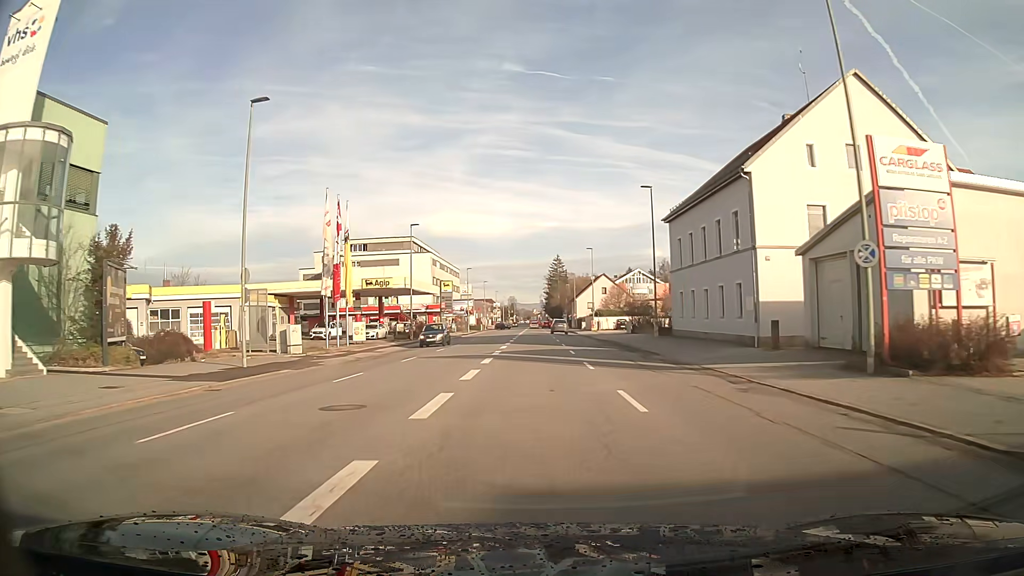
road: tertiary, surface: asphalt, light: Day
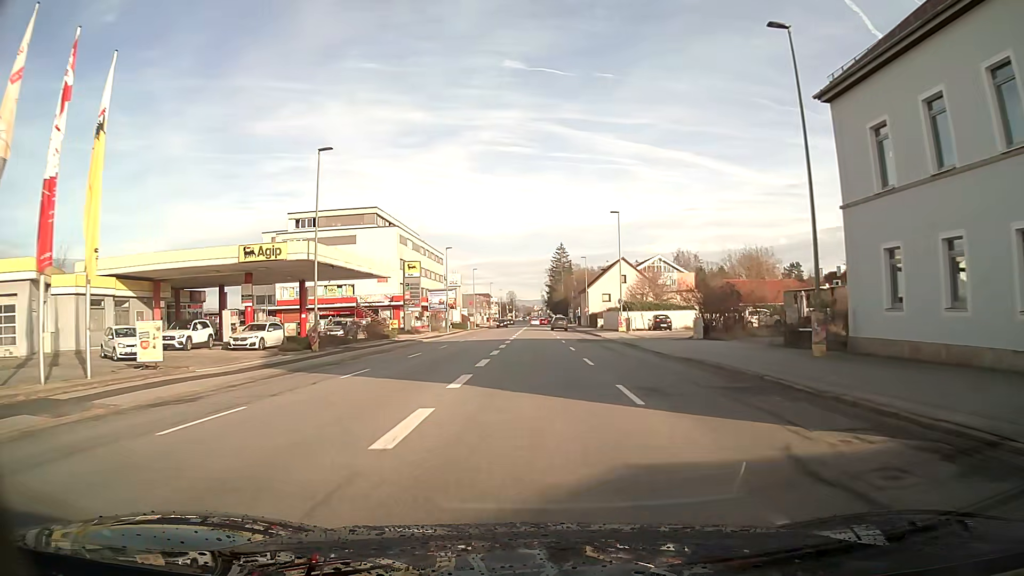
(0.0, +26.5) m; 0°
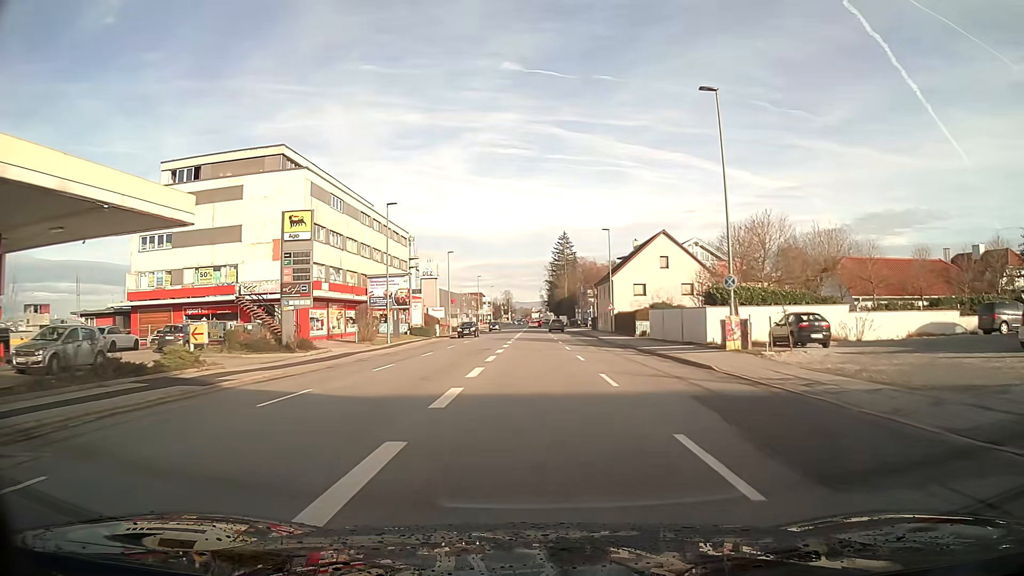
(0.0, +32.5) m; 0°
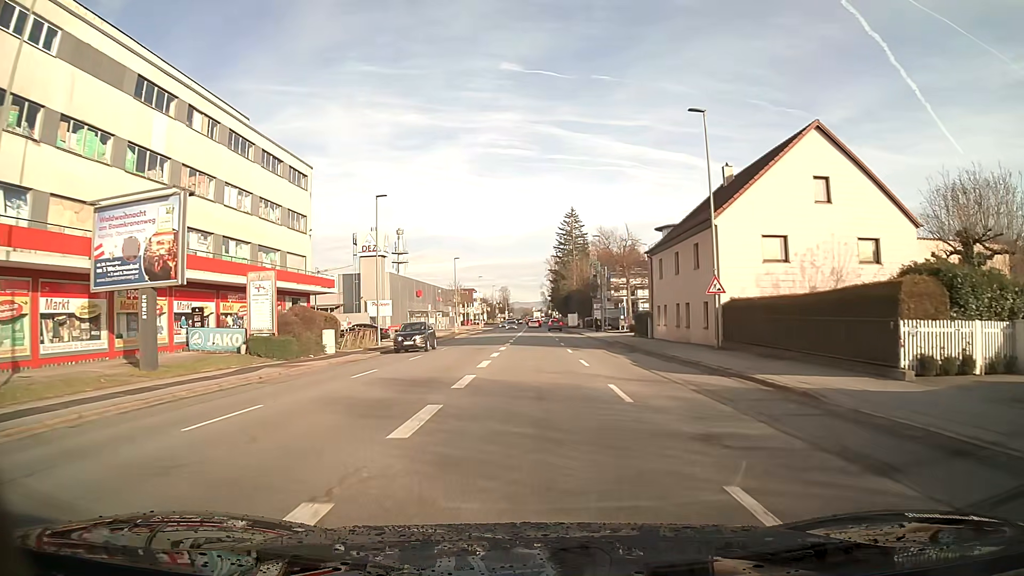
(0.0, +38.8) m; 0°
(0, +10) (0, +20) (0, +30) (0, +40) (0, +50) (0, +60) (0, +70) (0, +80) (0, +90) (0, +100) m
